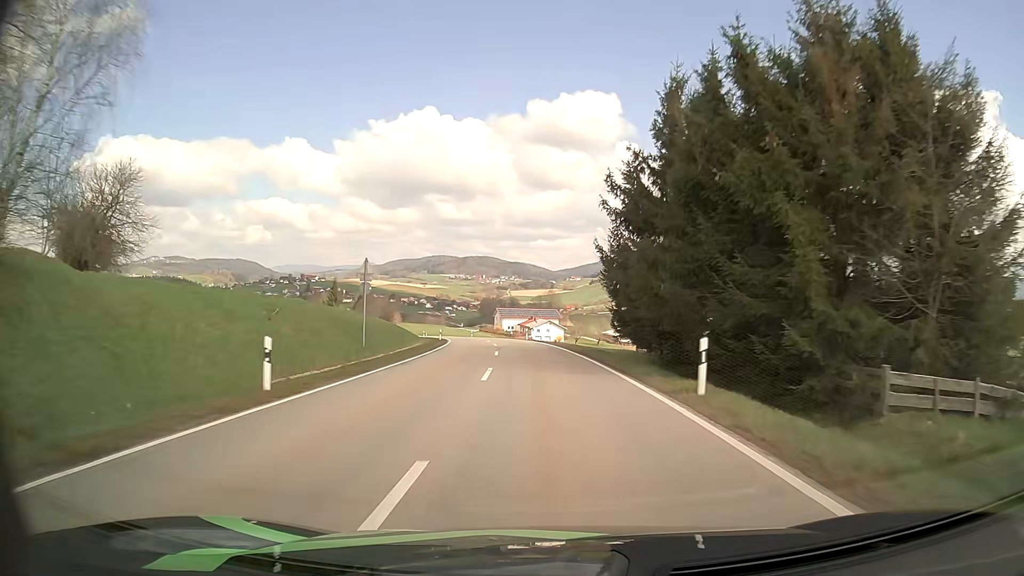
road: secondary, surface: asphalt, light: Day
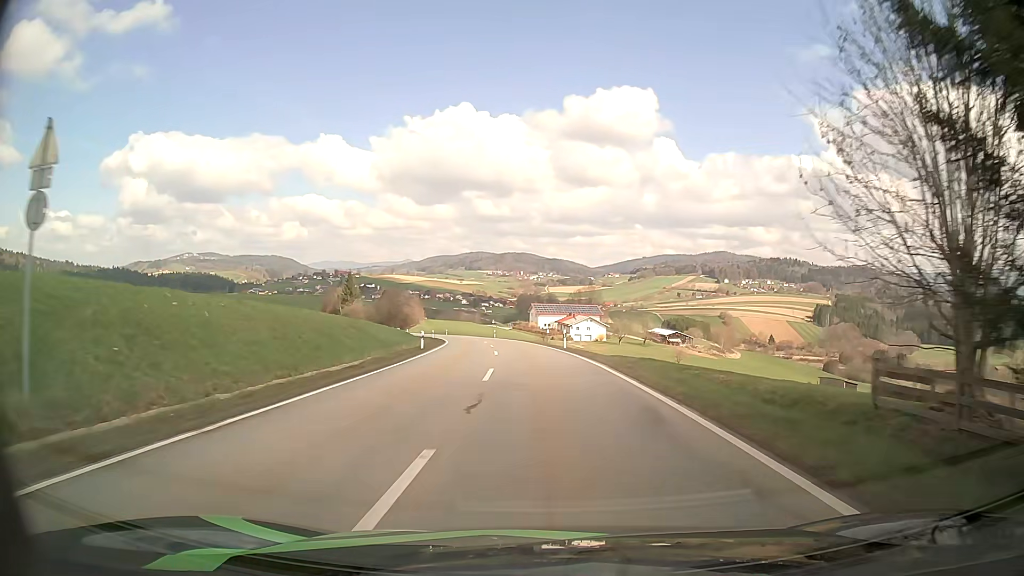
(-0.7, +24.0) m; -3°
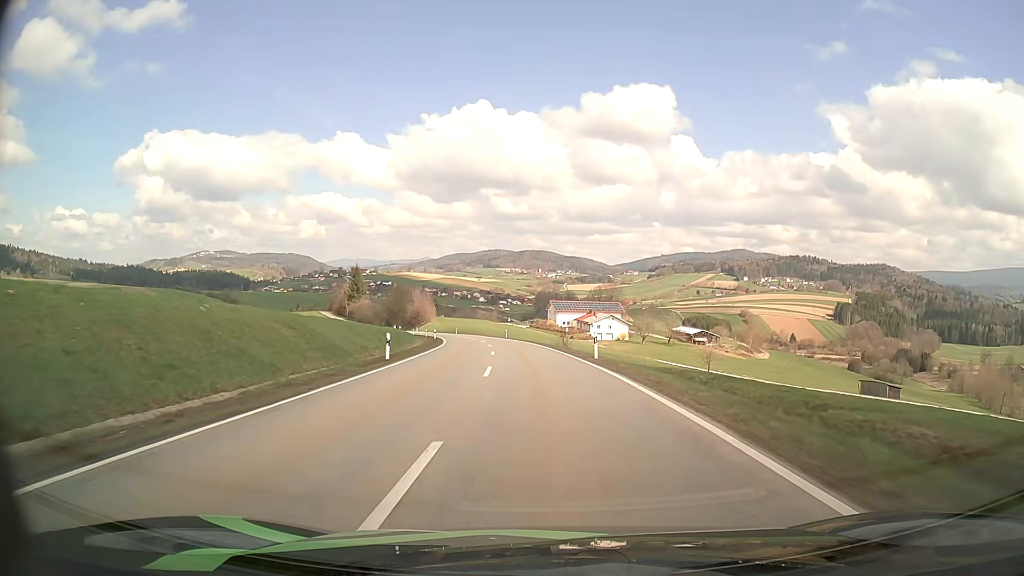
(-0.2, +11.9) m; -2°
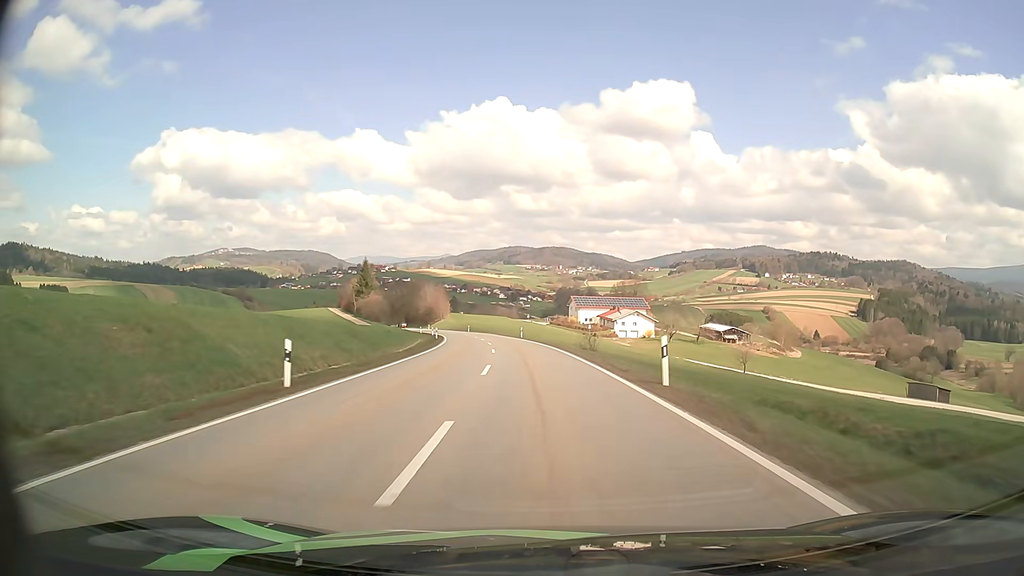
(-0.1, +11.8) m; -2°
